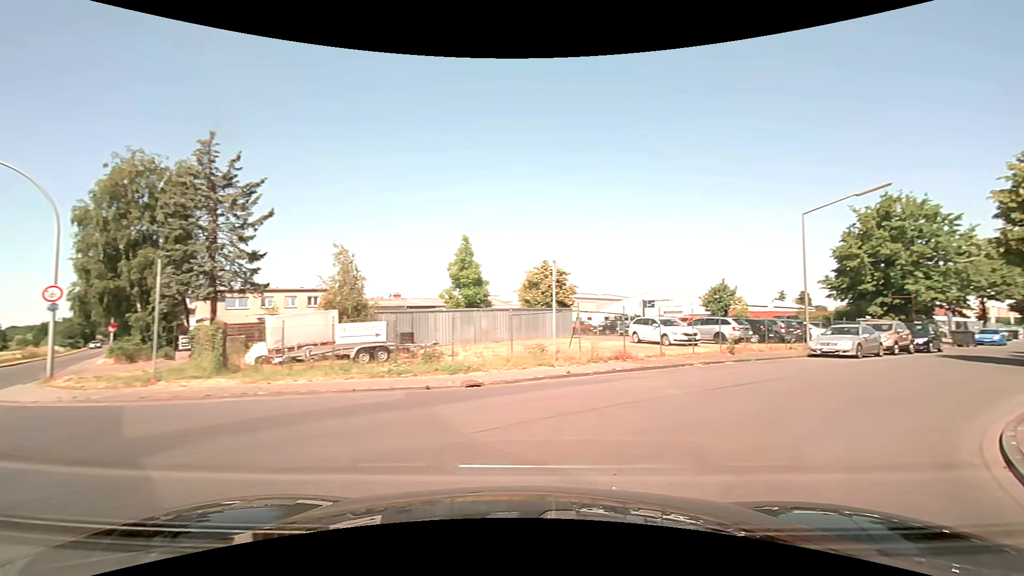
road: unclassified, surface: asphalt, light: Day
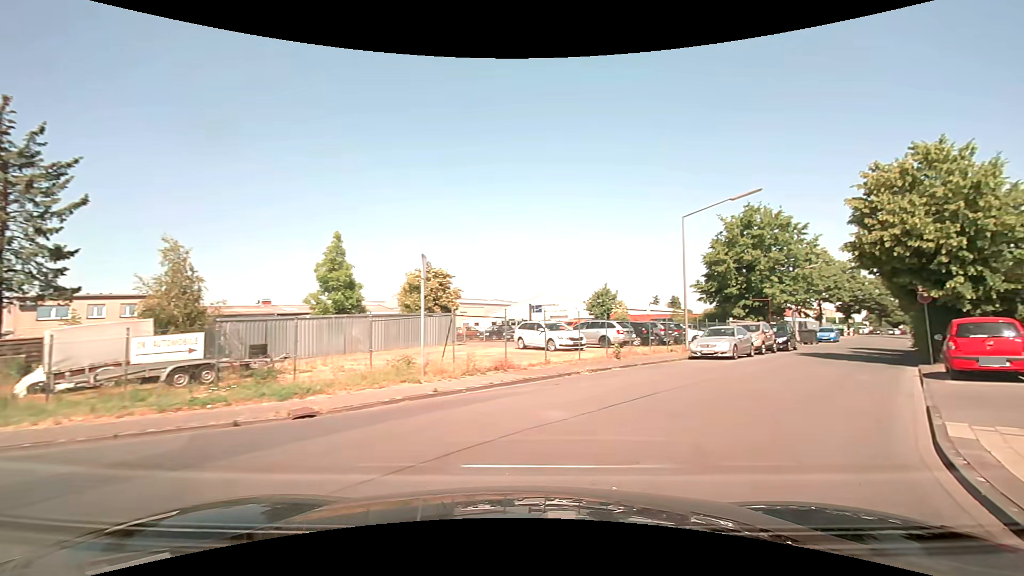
(+0.3, +2.4) m; +12°
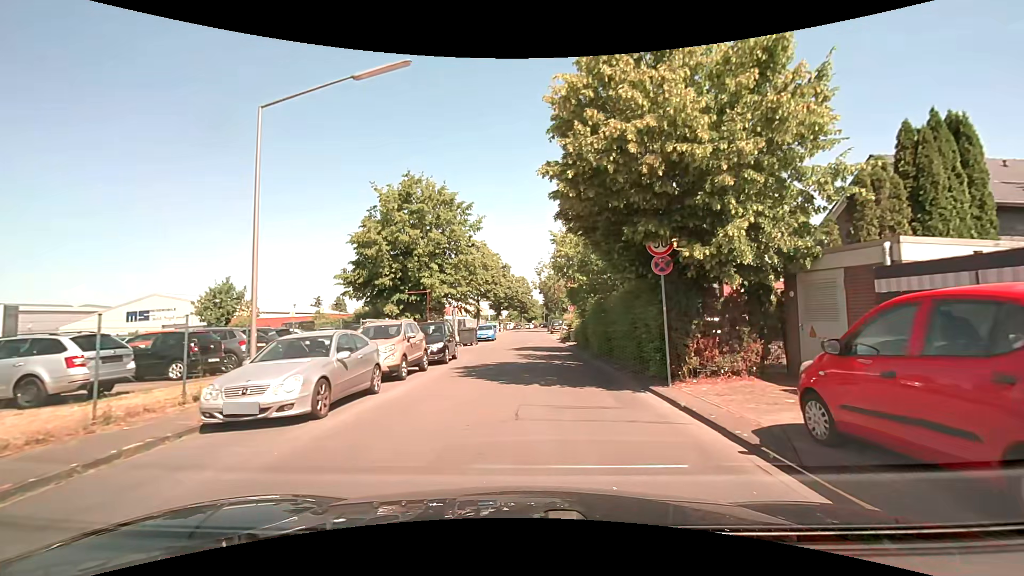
(+5.6, +12.9) m; +37°
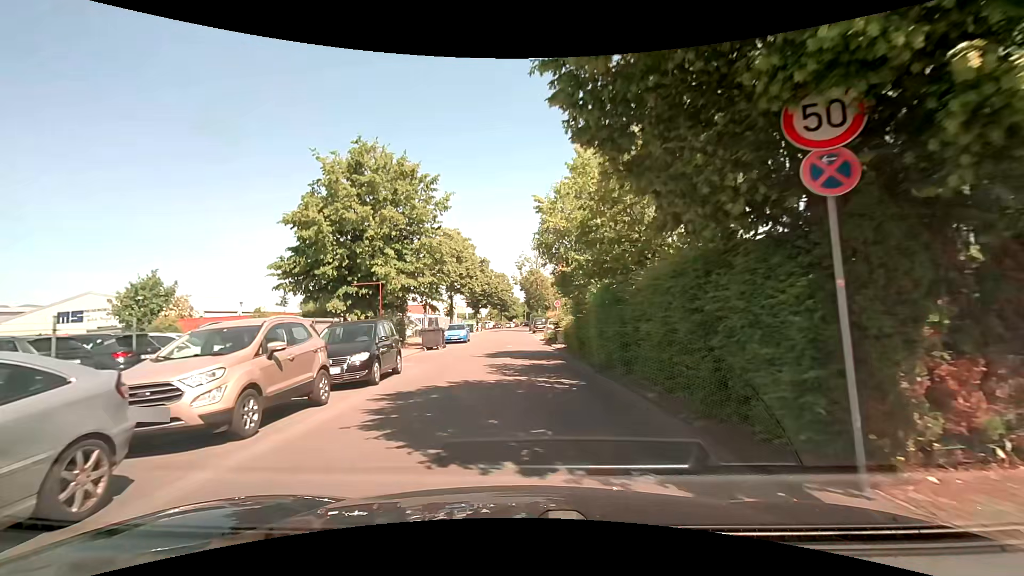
(+0.2, +6.6) m; +3°
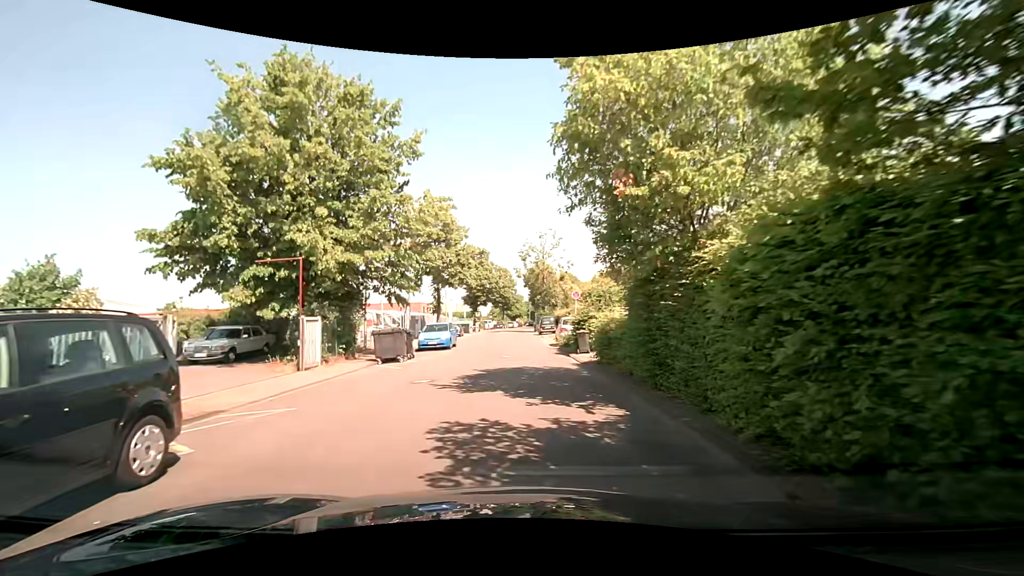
(-0.1, +10.1) m; 0°
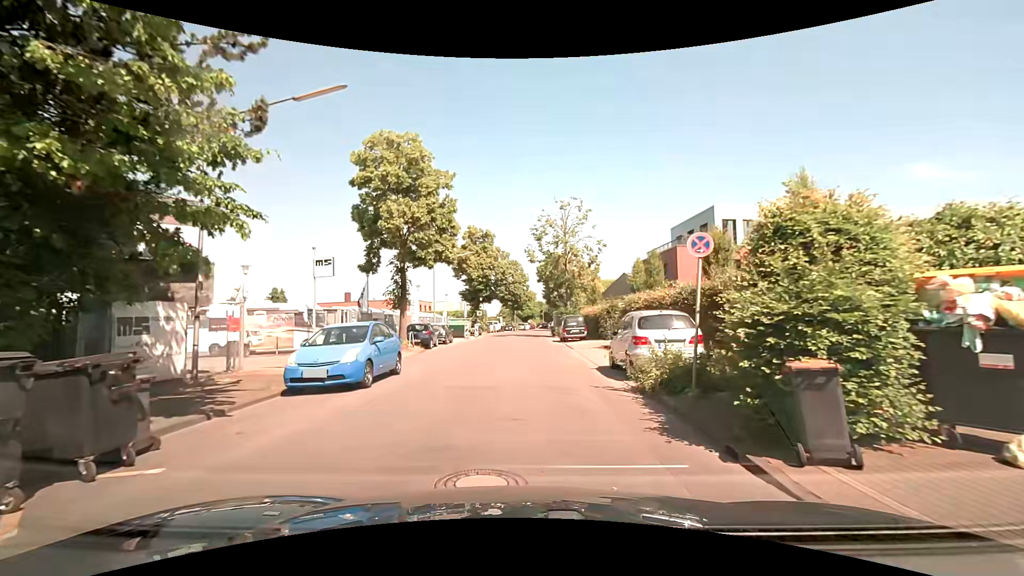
(-0.3, +15.9) m; -2°
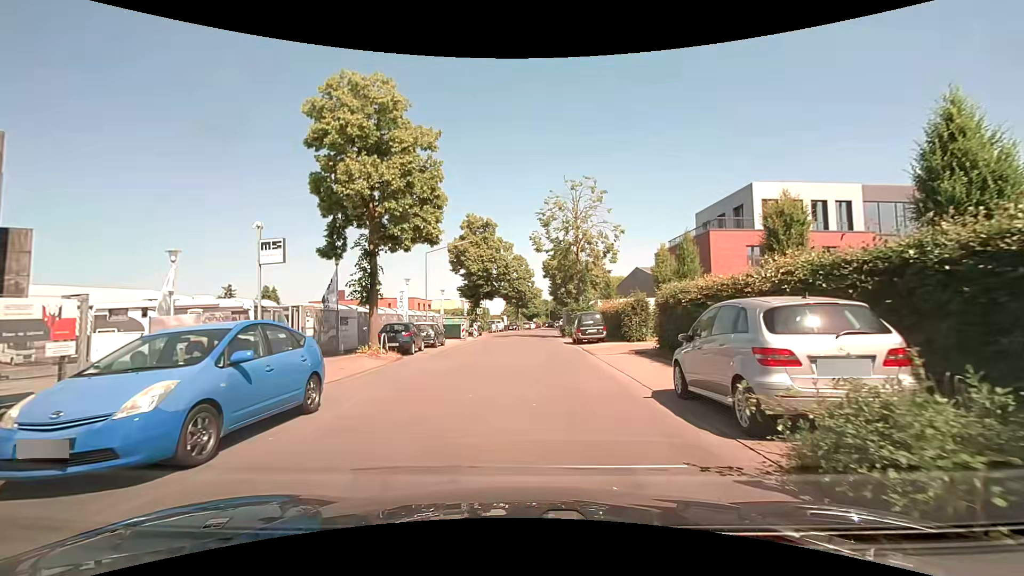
(0.0, +6.0) m; -1°
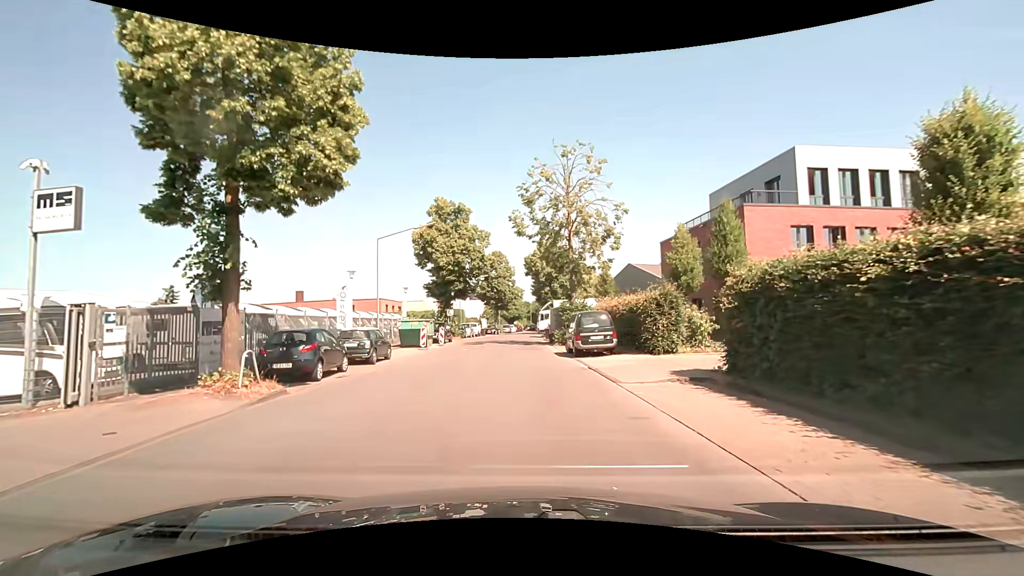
(+0.1, +8.4) m; +2°
